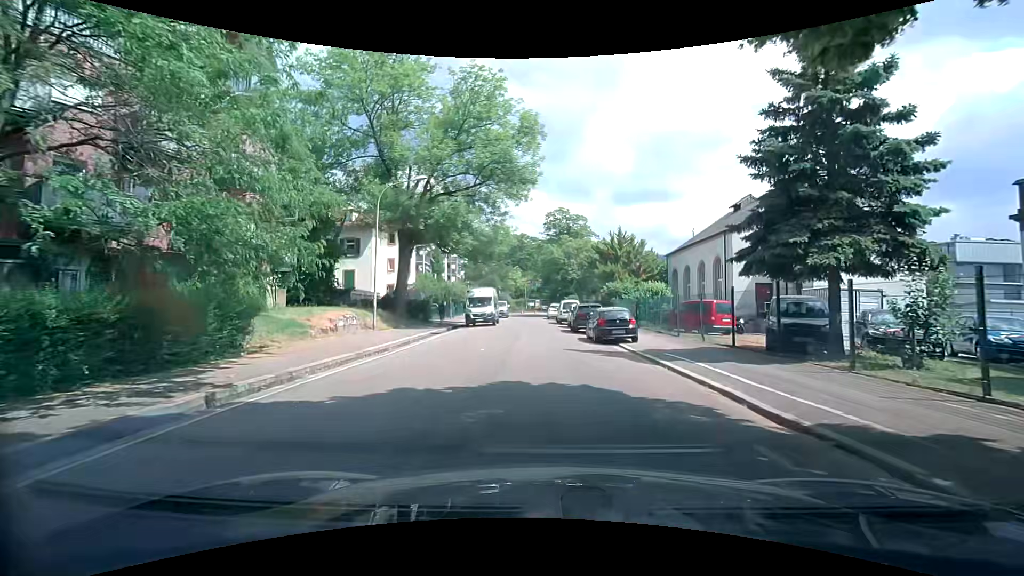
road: residential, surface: asphalt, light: Day
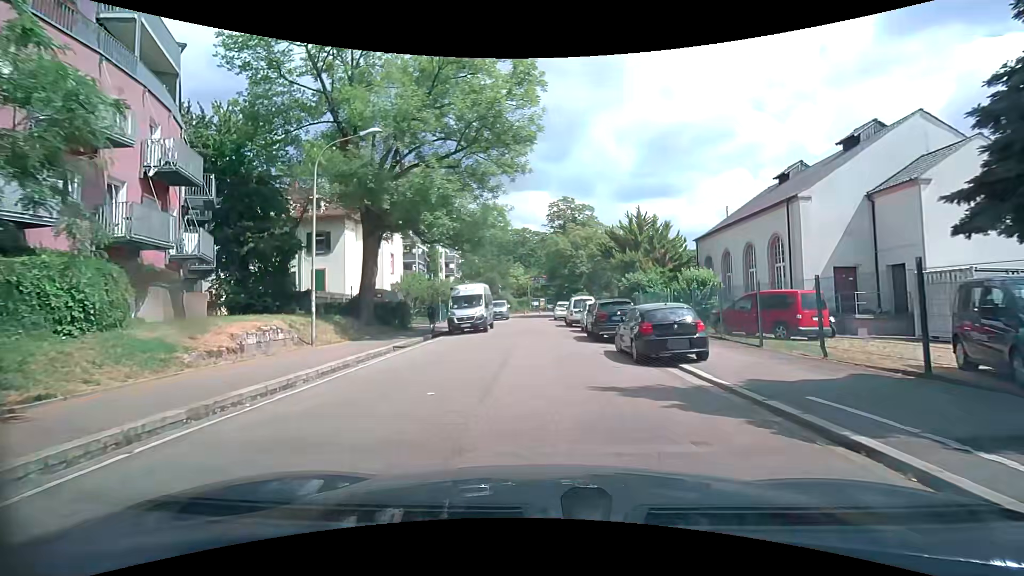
(-0.1, +7.8) m; -2°
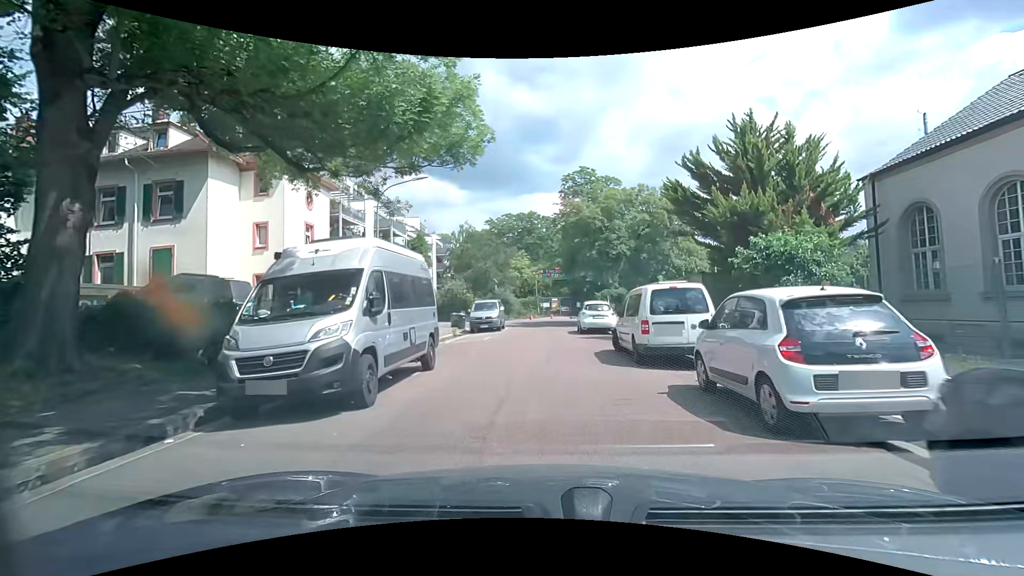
(-0.1, +18.9) m; +1°
